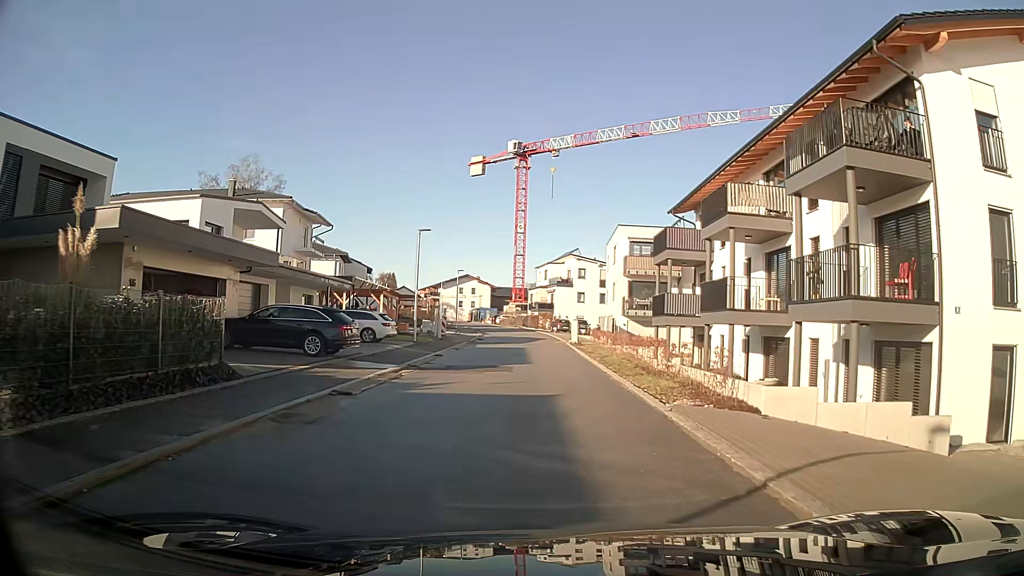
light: Day
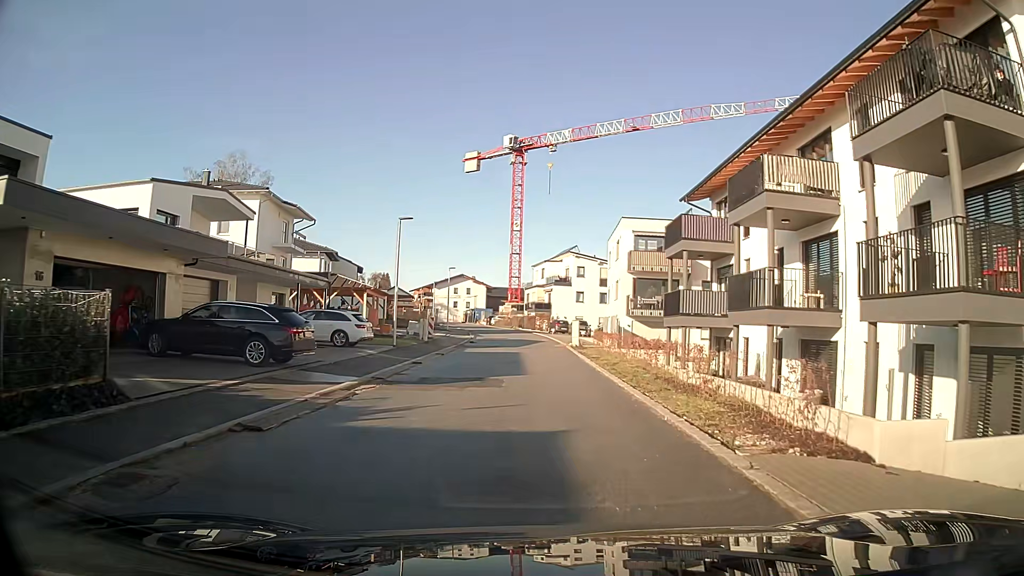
(0.0, +4.0) m; 0°
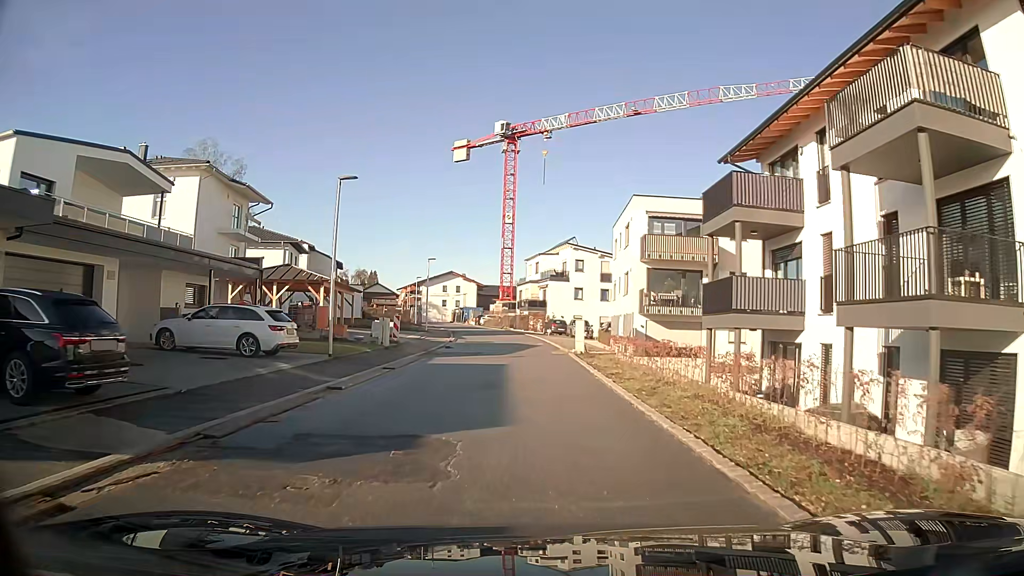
(0.0, +8.2) m; 0°
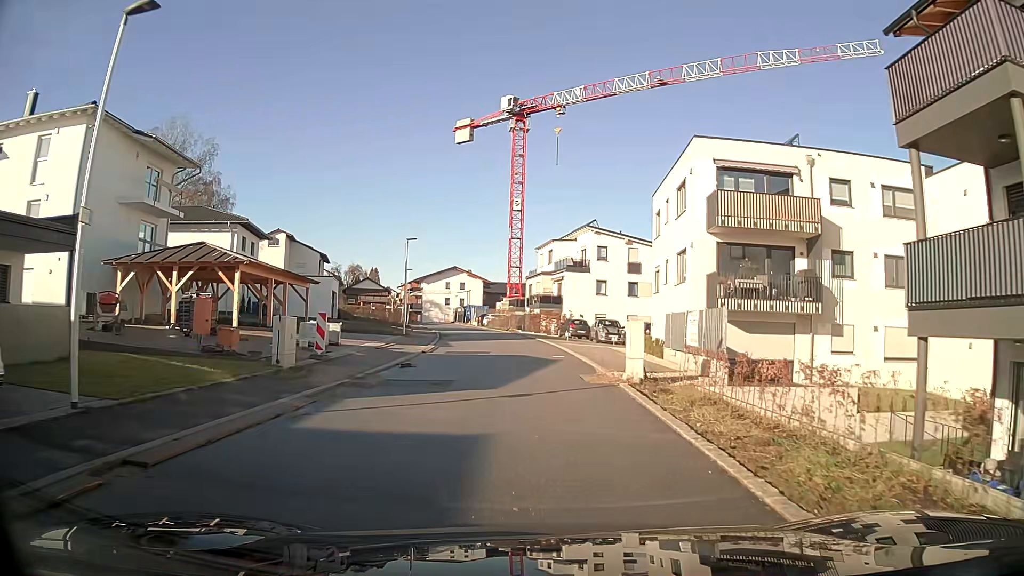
(-0.1, +12.6) m; -1°
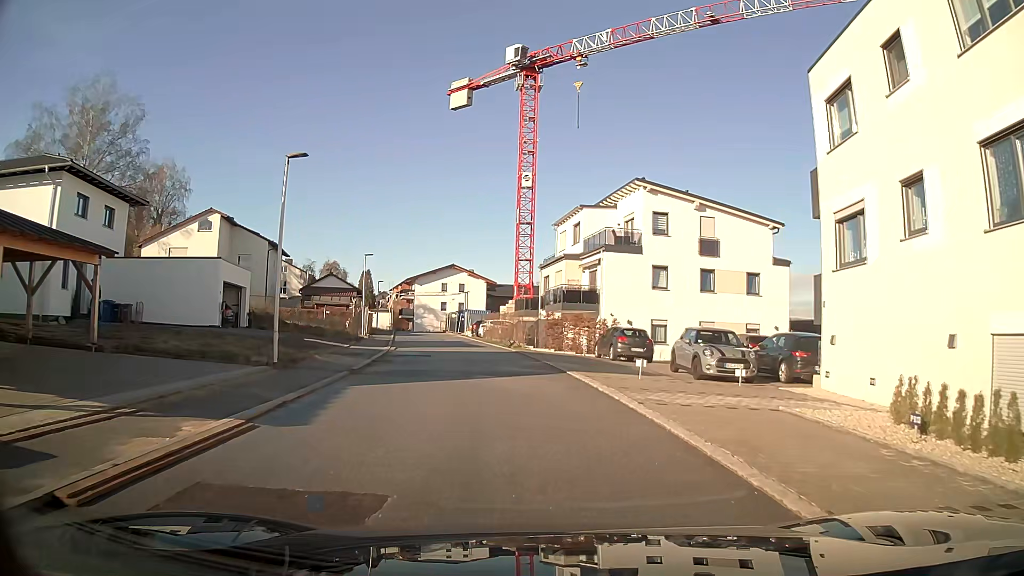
(-0.3, +20.9) m; -1°
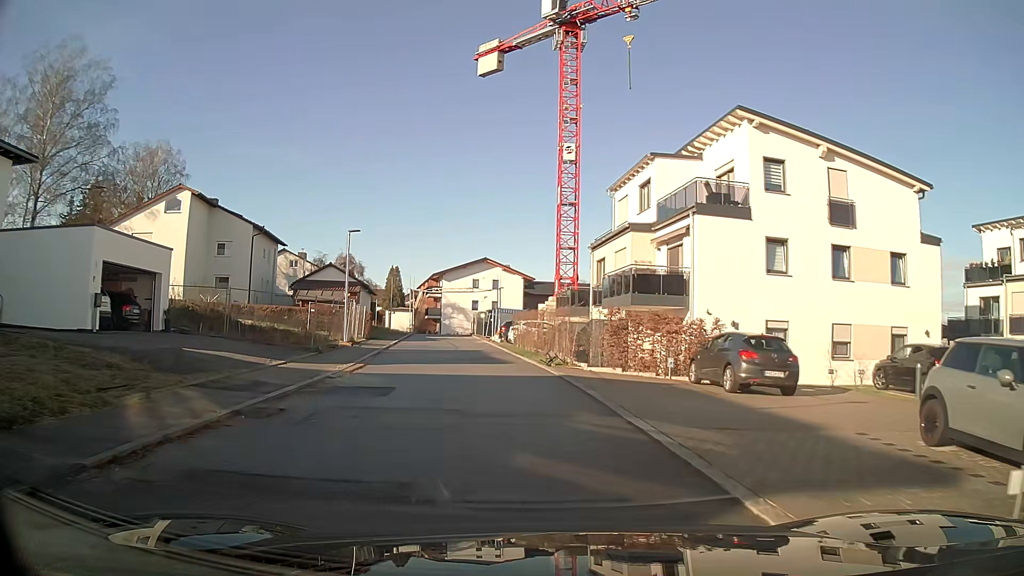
(-0.4, +12.5) m; -4°
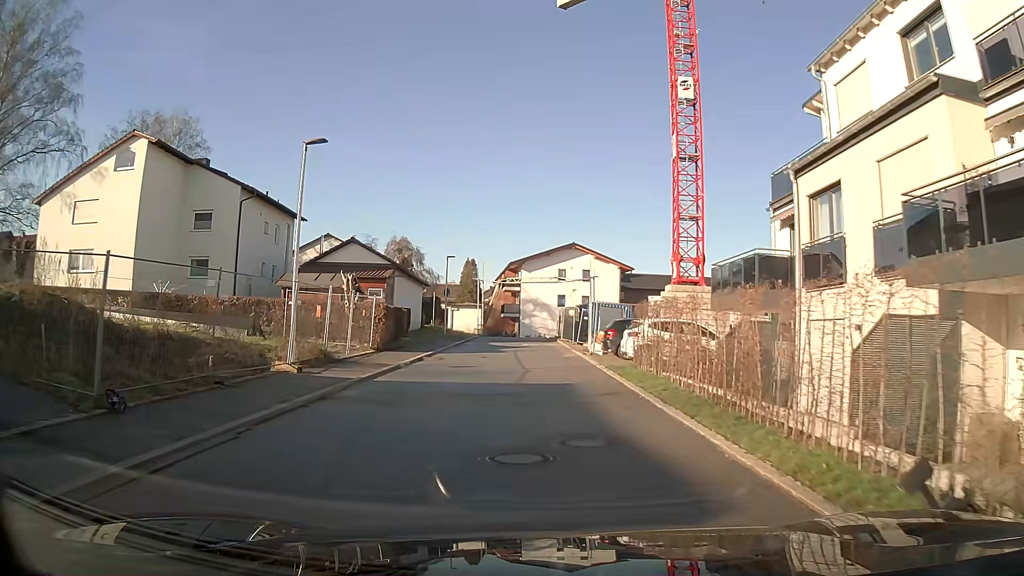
(-1.1, +16.8) m; -7°
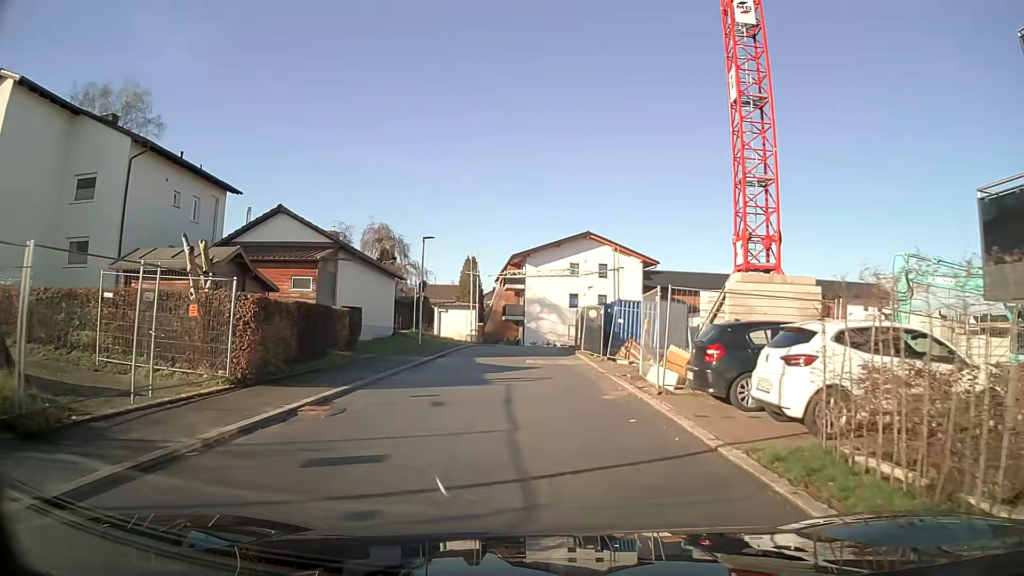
(0.0, +12.4) m; 0°
(0, +10) (0, +20) (0, +30) (+1, +40) (+5, +49) (+14, +54) (+24, +54) (+34, +54) (+44, +54) (+54, +53) m
